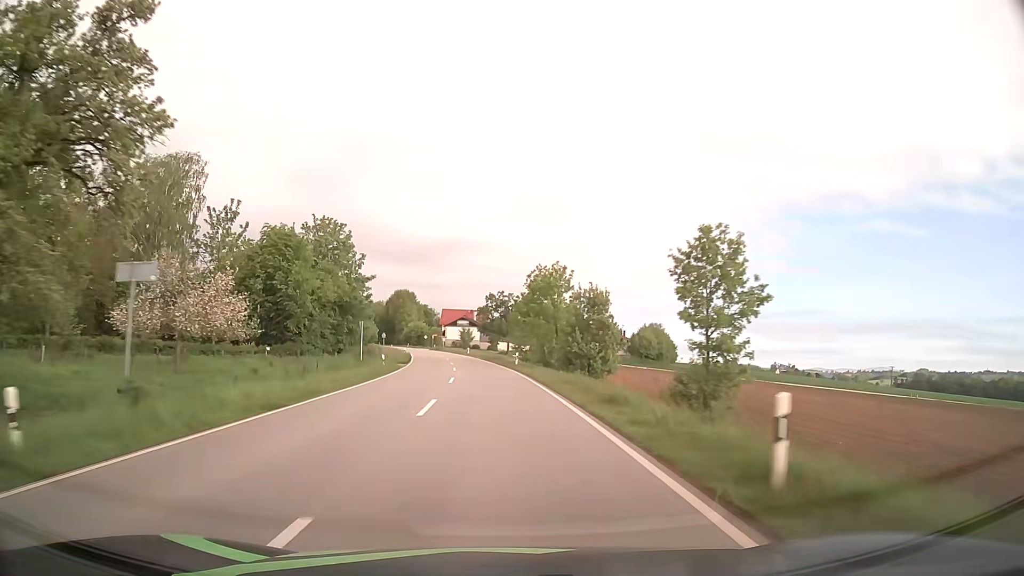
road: secondary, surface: asphalt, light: Day
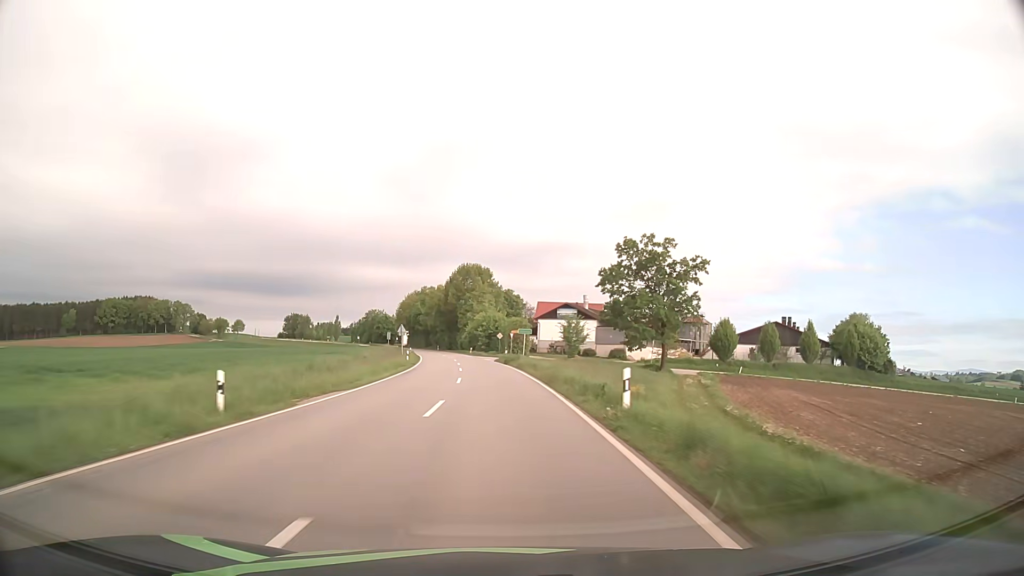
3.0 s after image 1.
(-4.5, +72.3) m; -8°
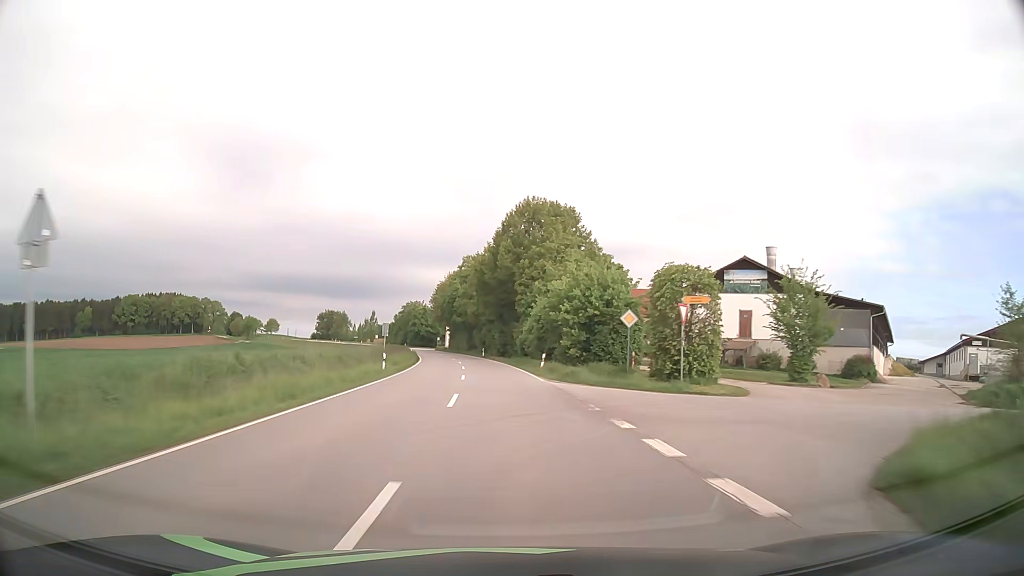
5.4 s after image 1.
(-3.3, +58.3) m; -6°
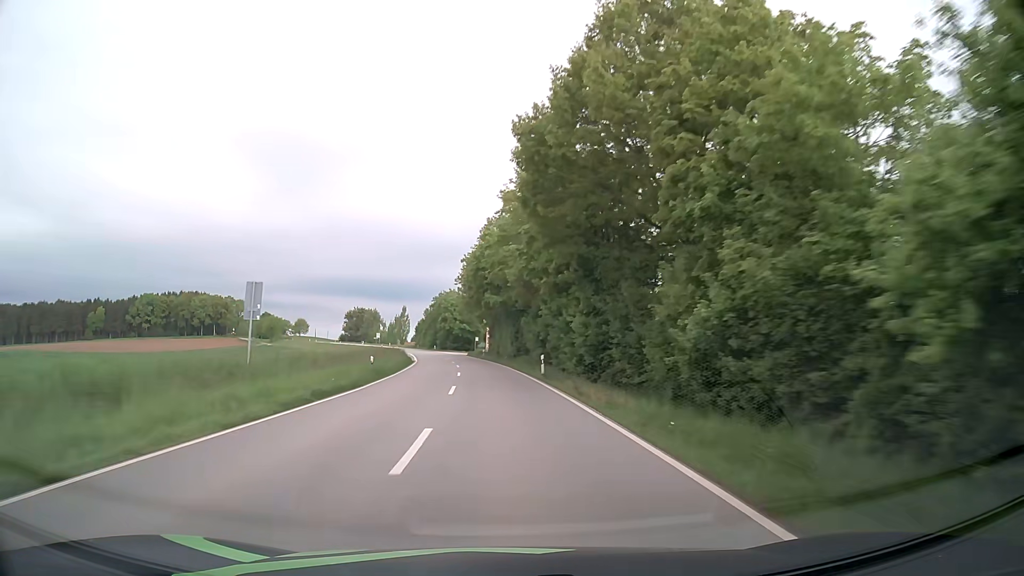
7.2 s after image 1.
(-1.7, +44.1) m; -5°
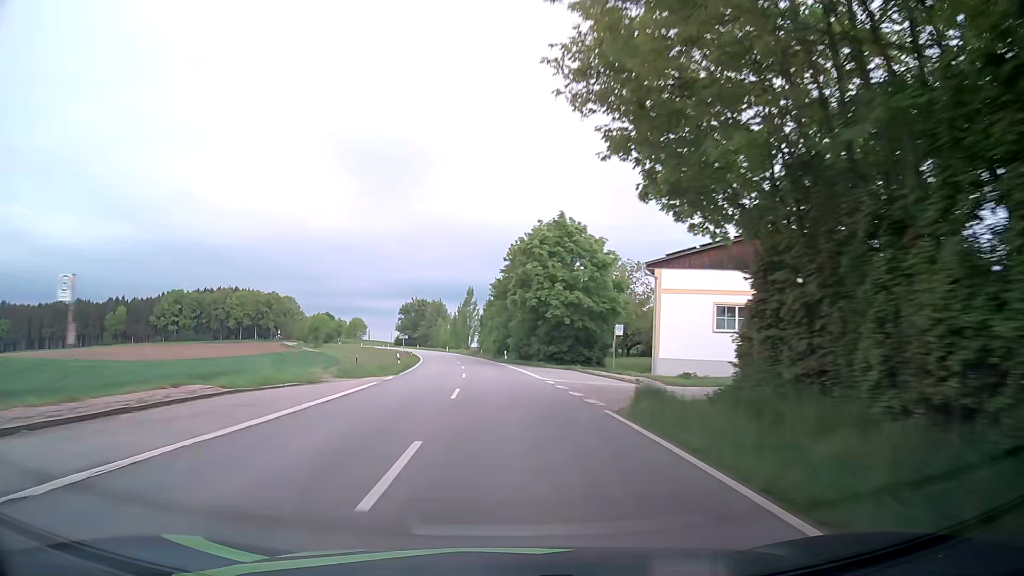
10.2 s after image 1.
(-5.3, +73.8) m; -8°
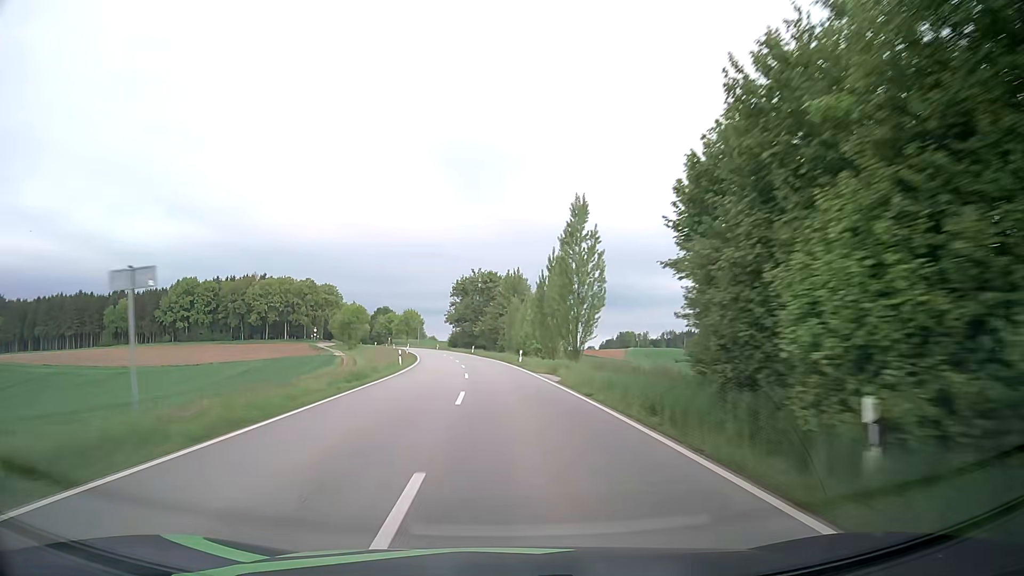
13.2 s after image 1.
(-4.9, +74.4) m; -8°
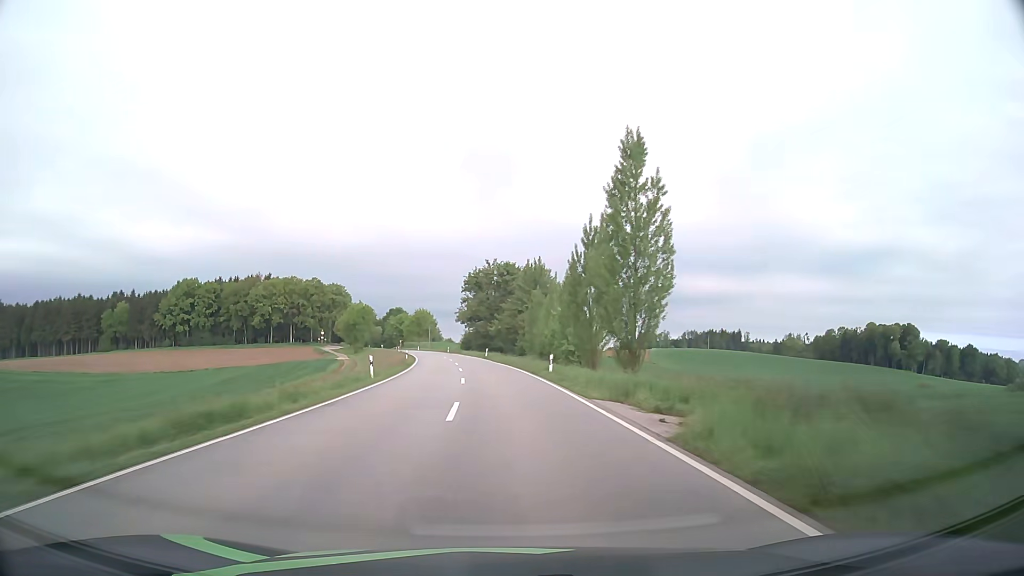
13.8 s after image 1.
(-0.1, +15.0) m; -1°
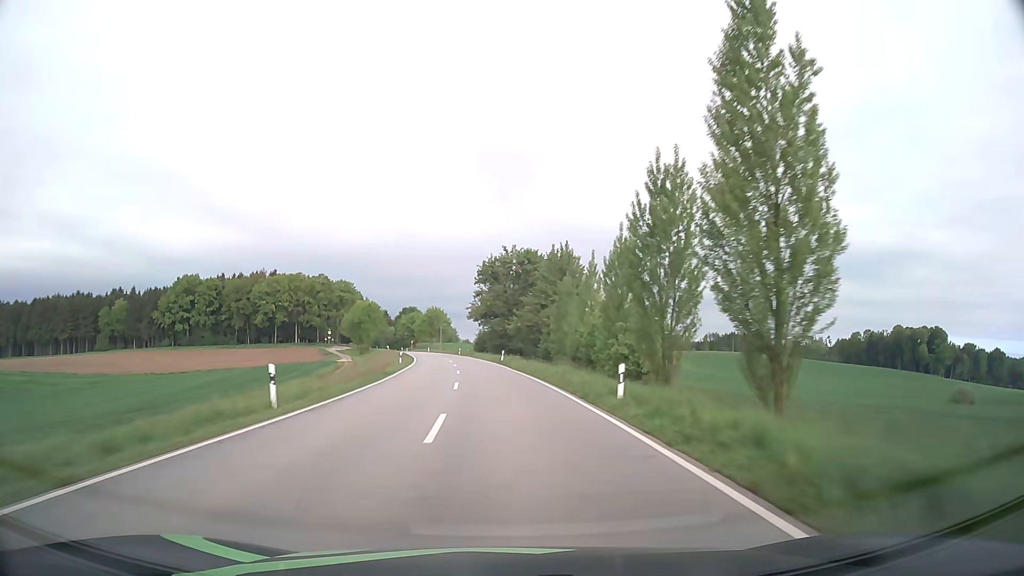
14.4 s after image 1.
(-0.2, +15.0) m; -2°
